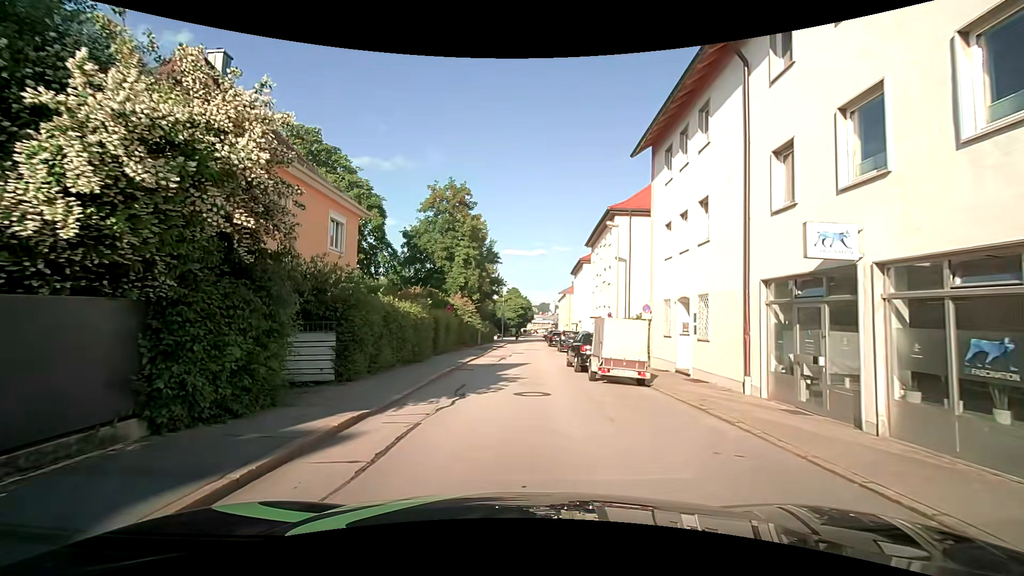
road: residential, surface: asphalt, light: Day
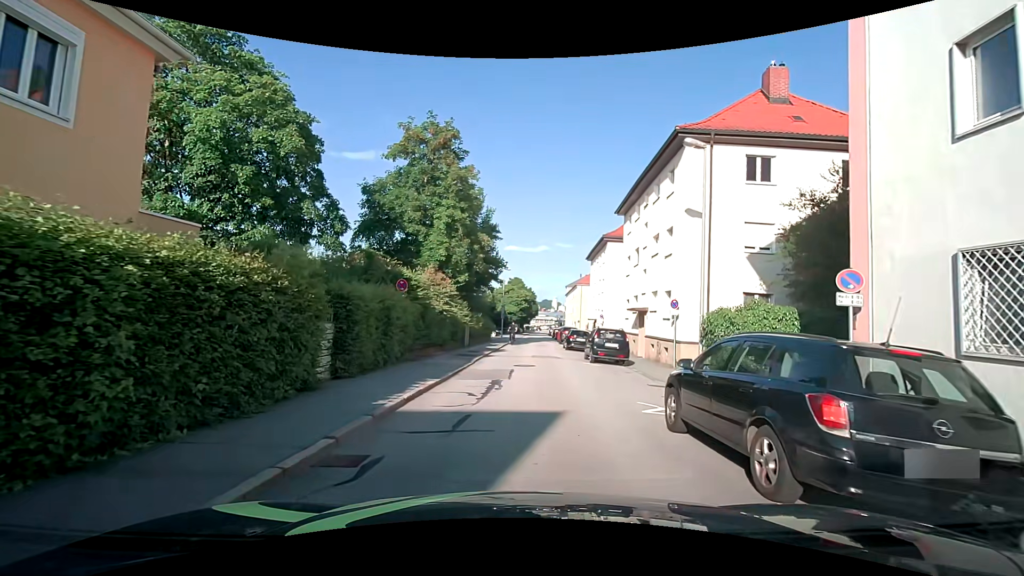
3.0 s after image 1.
(-0.4, +13.2) m; -1°
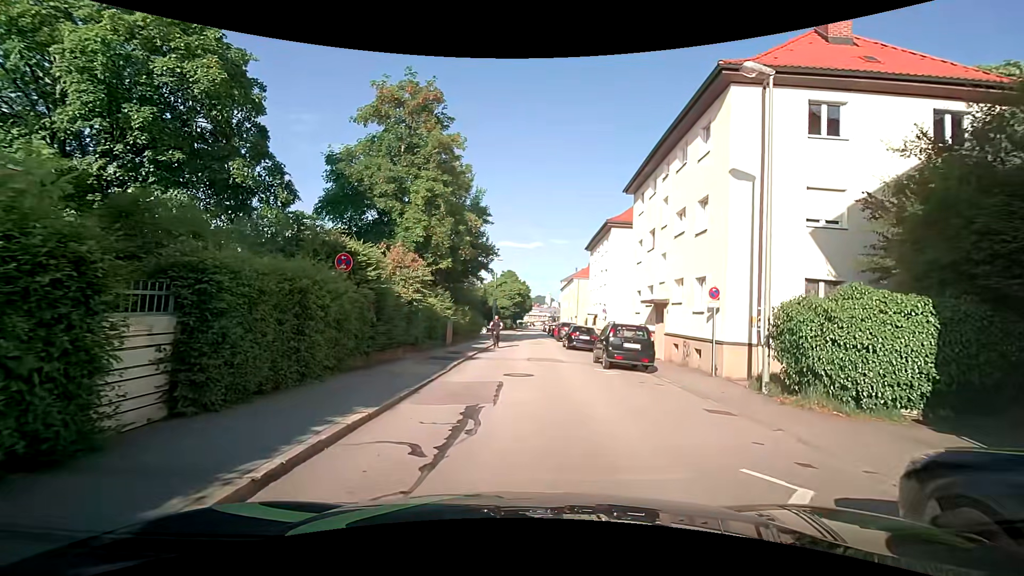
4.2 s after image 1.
(0.0, +4.8) m; +1°
